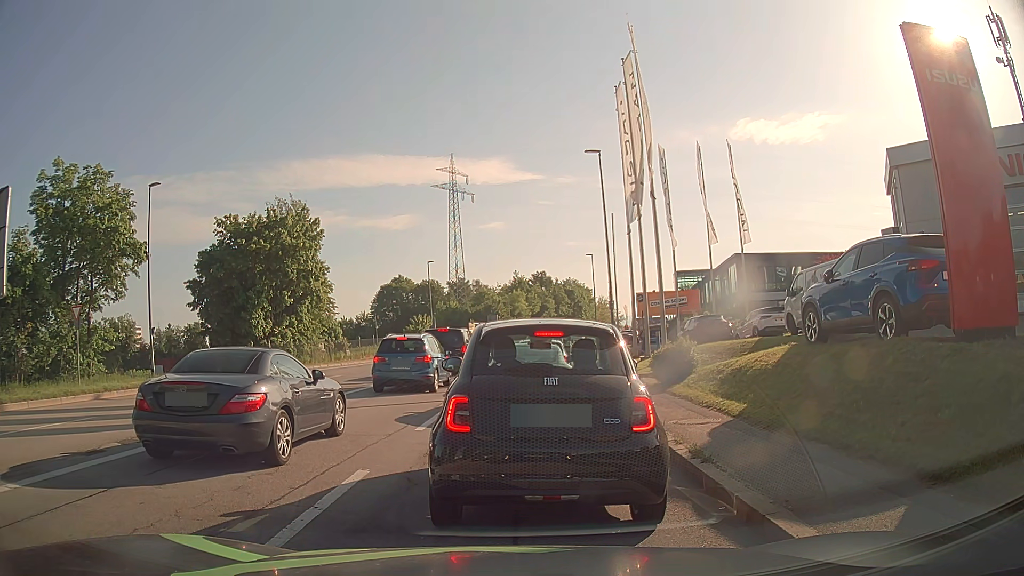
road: tertiary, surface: asphalt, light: Day
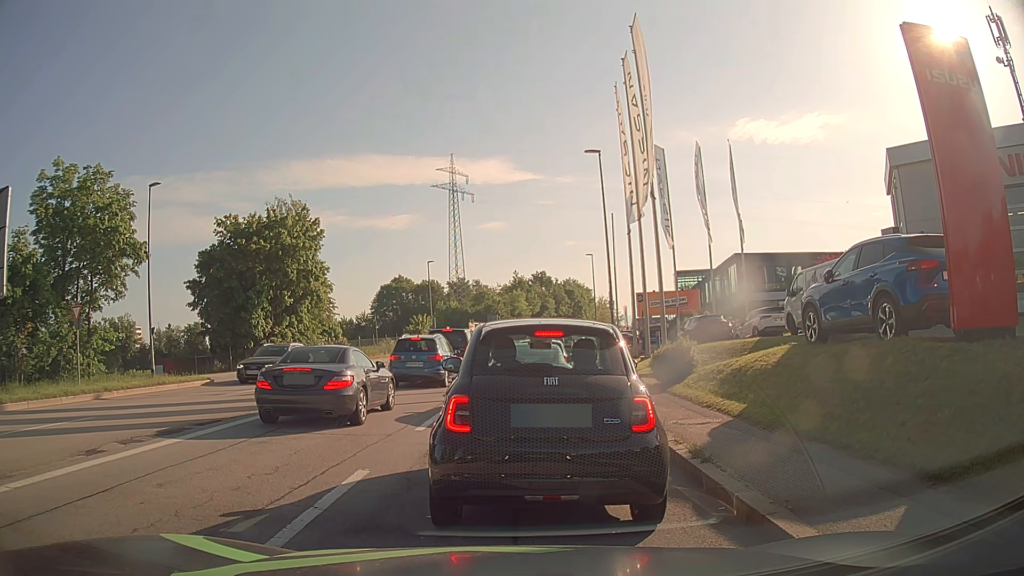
(0.0, 0.0) m; 0°
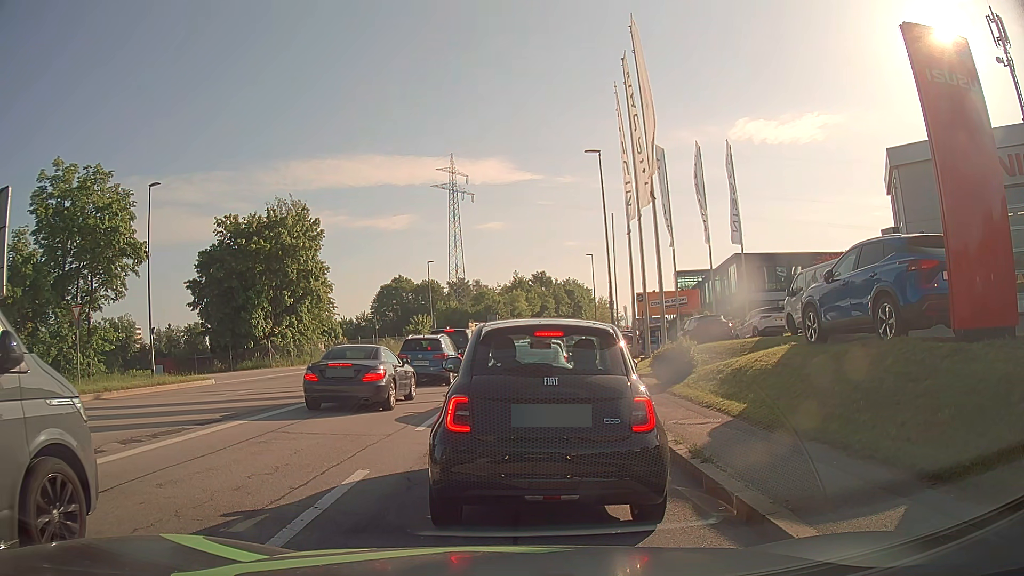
(0.0, 0.0) m; 0°
